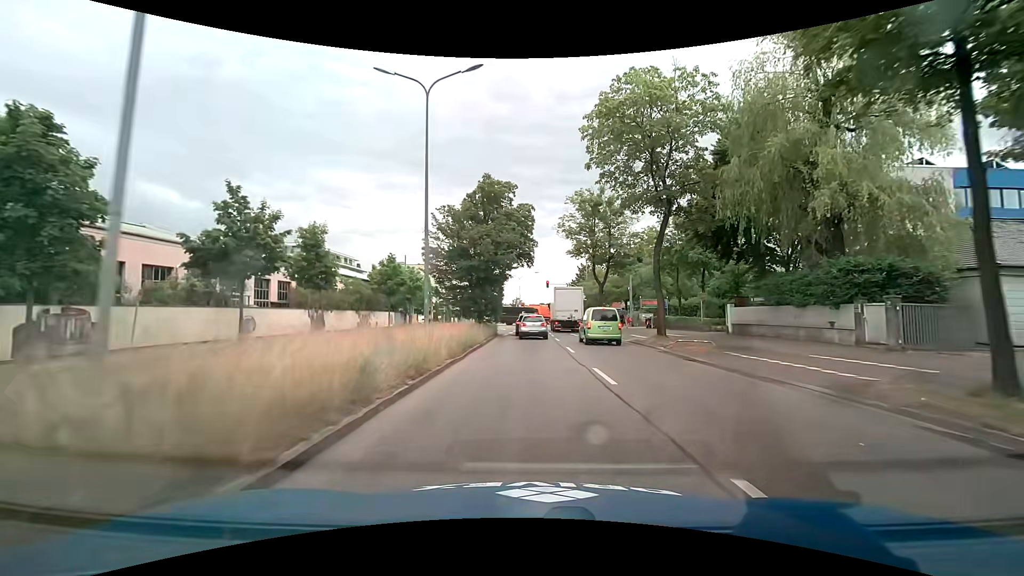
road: primary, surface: asphalt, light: Day
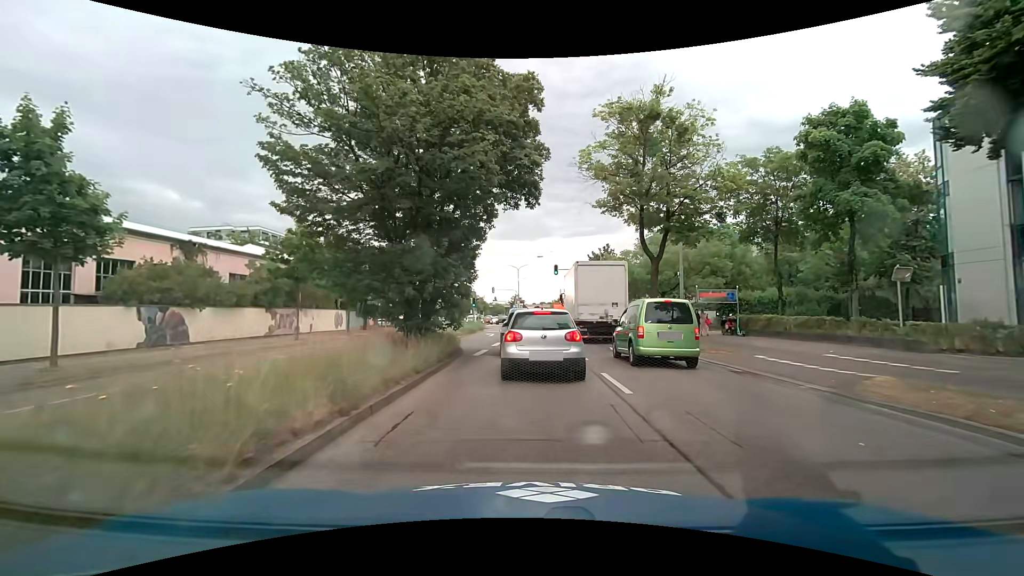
(0.0, +19.0) m; 0°
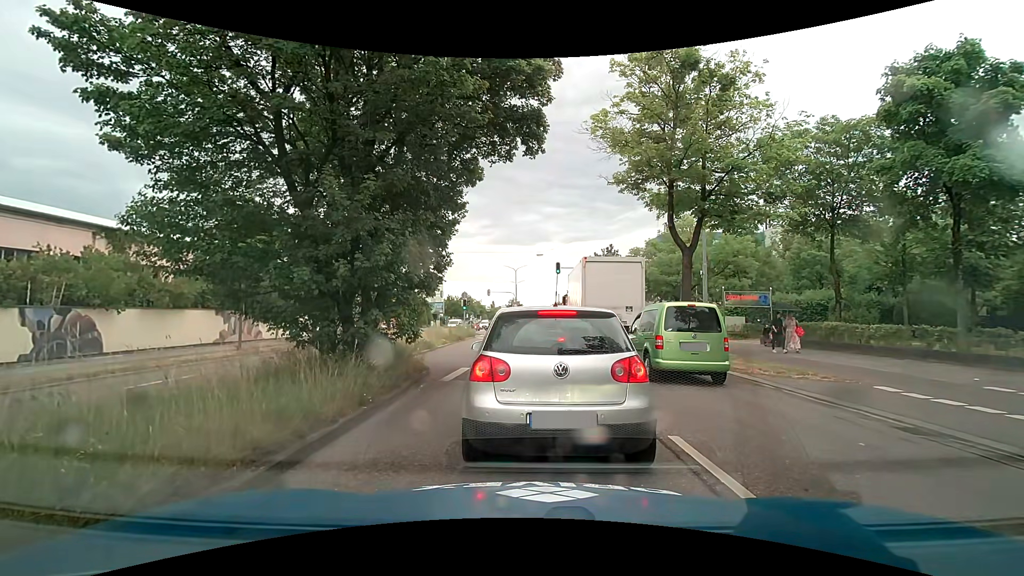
(0.0, +5.2) m; 0°
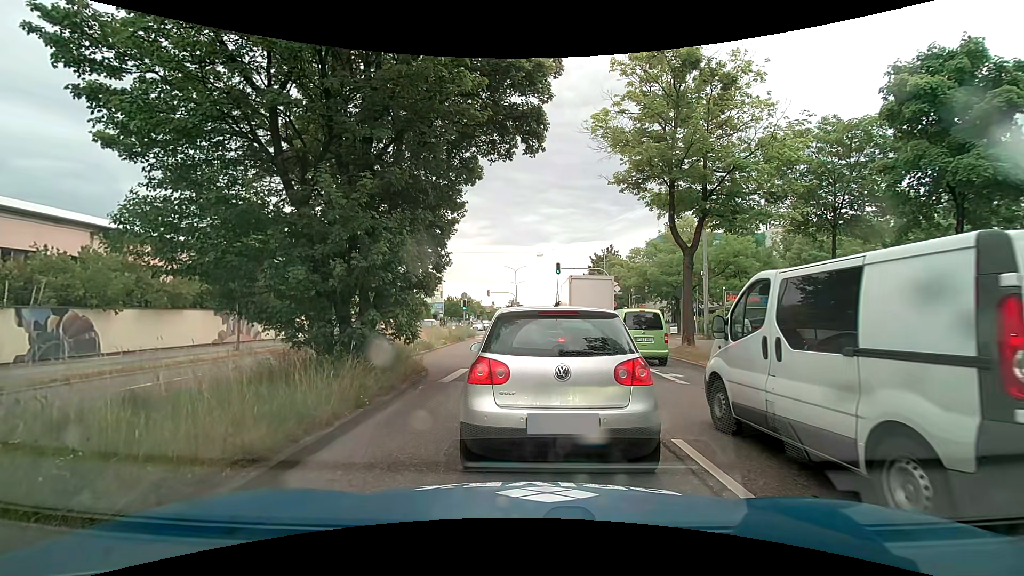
(0.0, +0.2) m; 0°
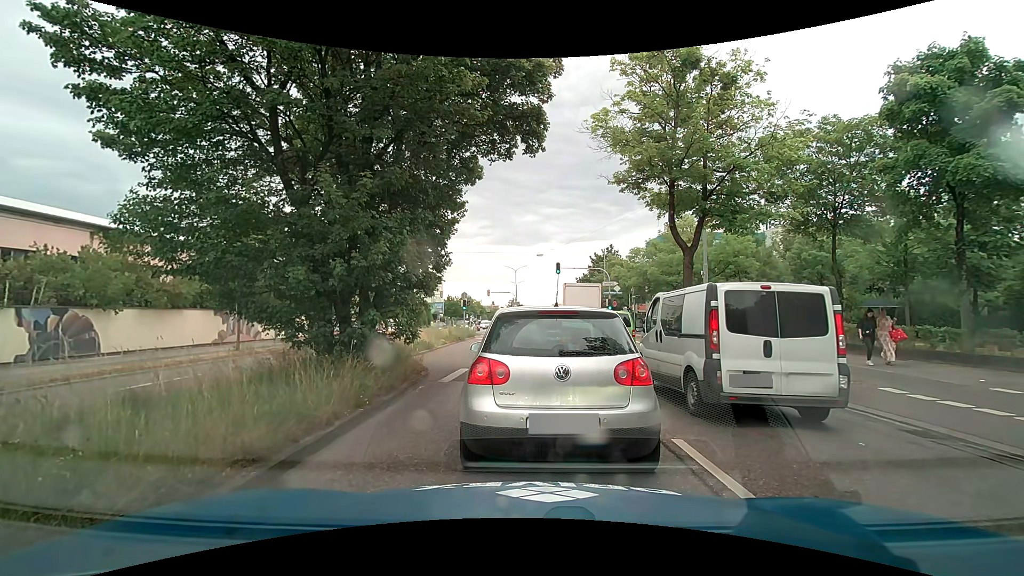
(0.0, 0.0) m; 0°
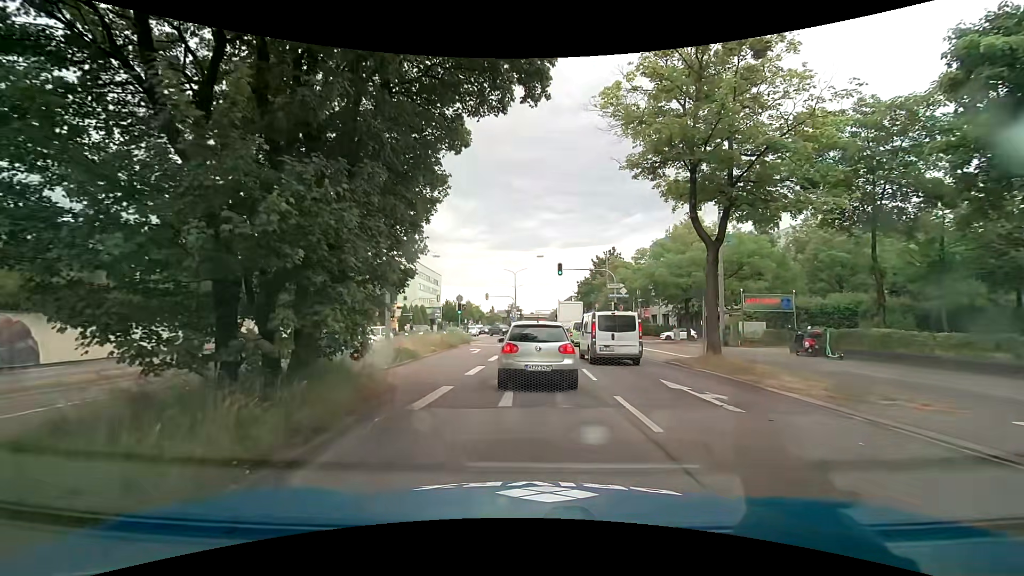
(0.0, +3.2) m; +1°
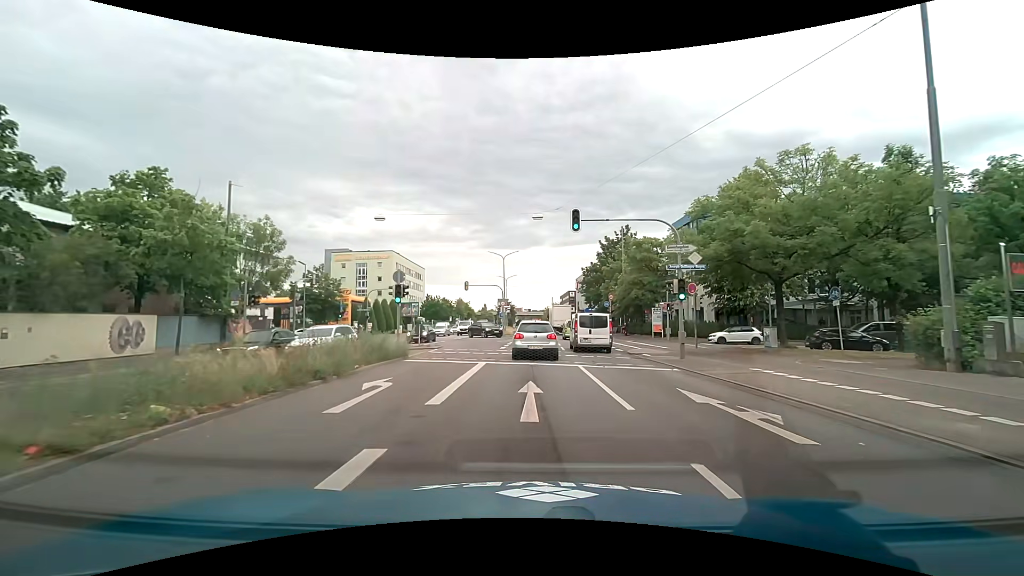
(-0.2, +18.2) m; -1°
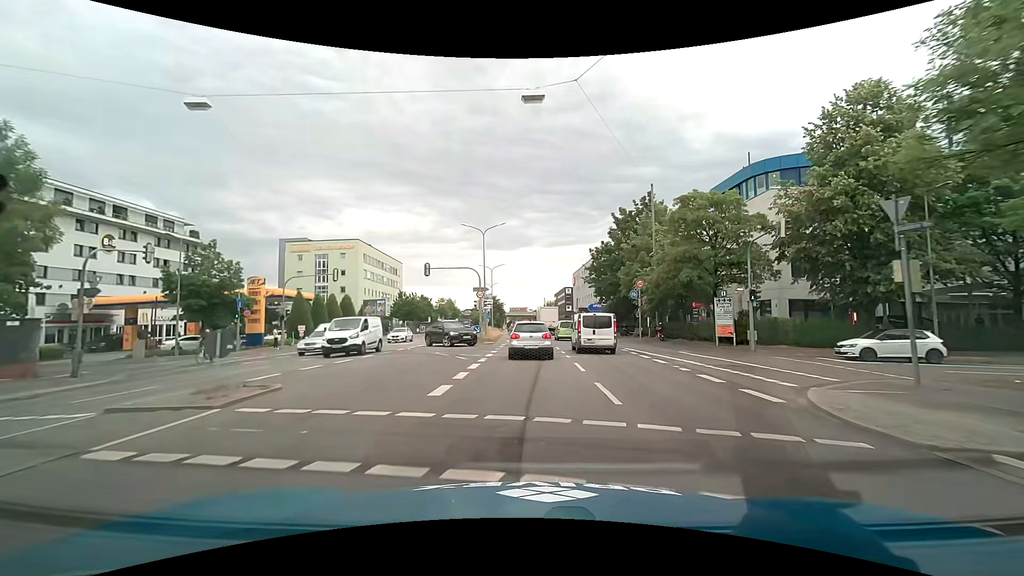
(+0.3, +18.4) m; +2°
(0, +10) (0, +20) (0, +30) (0, +40) (0, +50) (-1, +60) (-1, +70) (-1, +80) (-1, +90) (-2, +100) m
